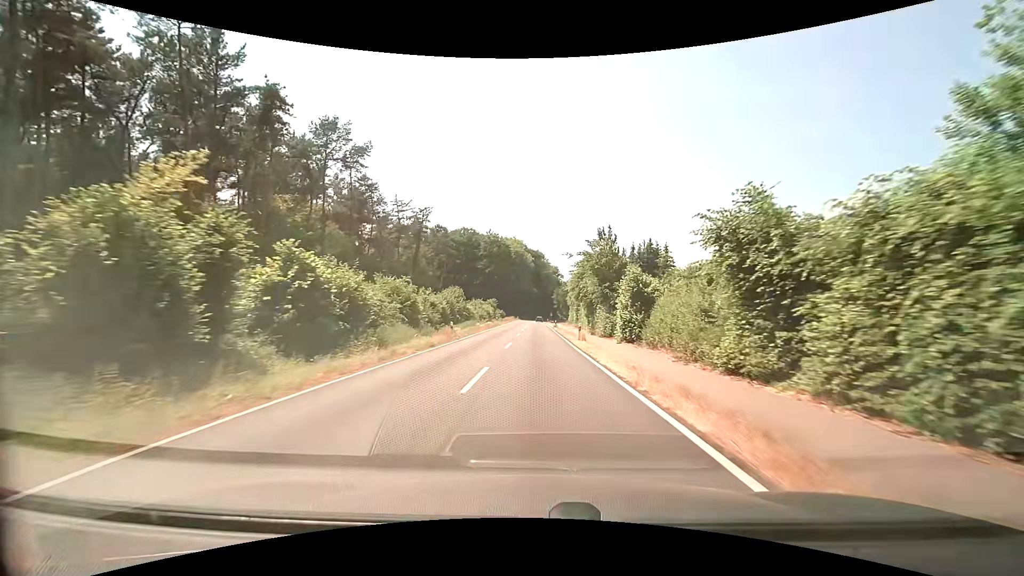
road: secondary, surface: asphalt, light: Day
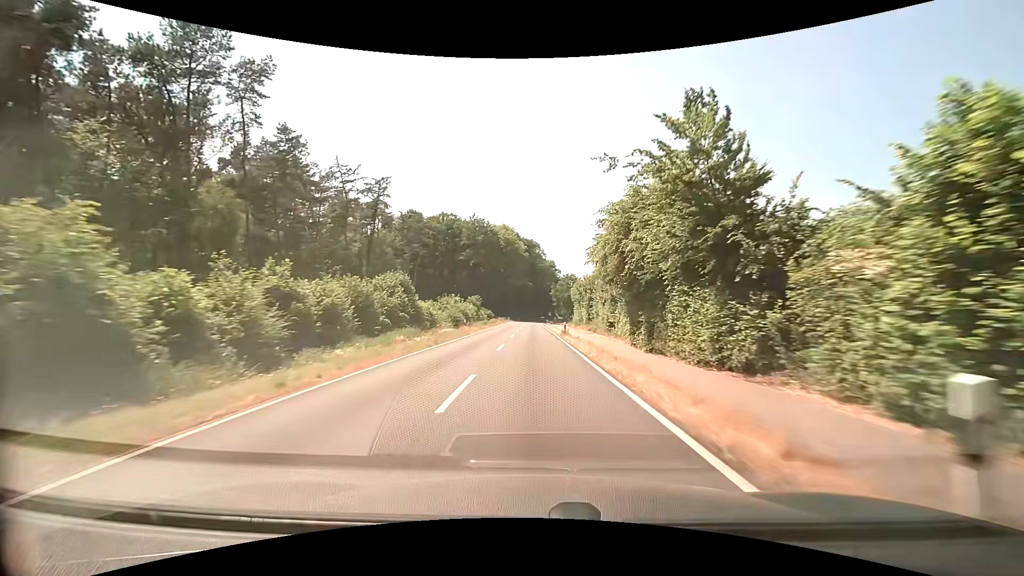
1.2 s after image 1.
(0.0, +25.7) m; 0°
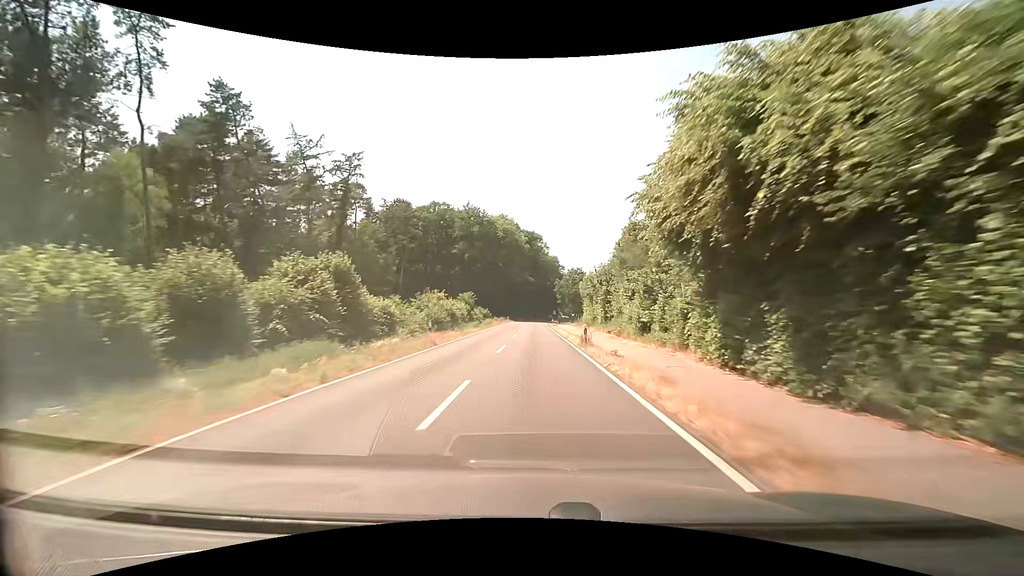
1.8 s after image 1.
(0.0, +13.1) m; 0°
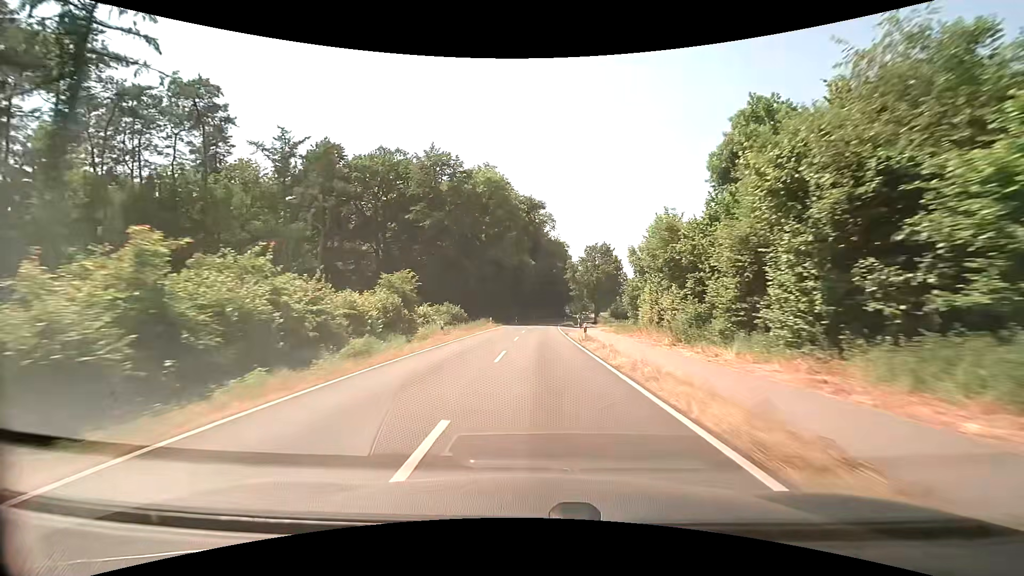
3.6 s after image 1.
(-0.4, +39.8) m; -1°
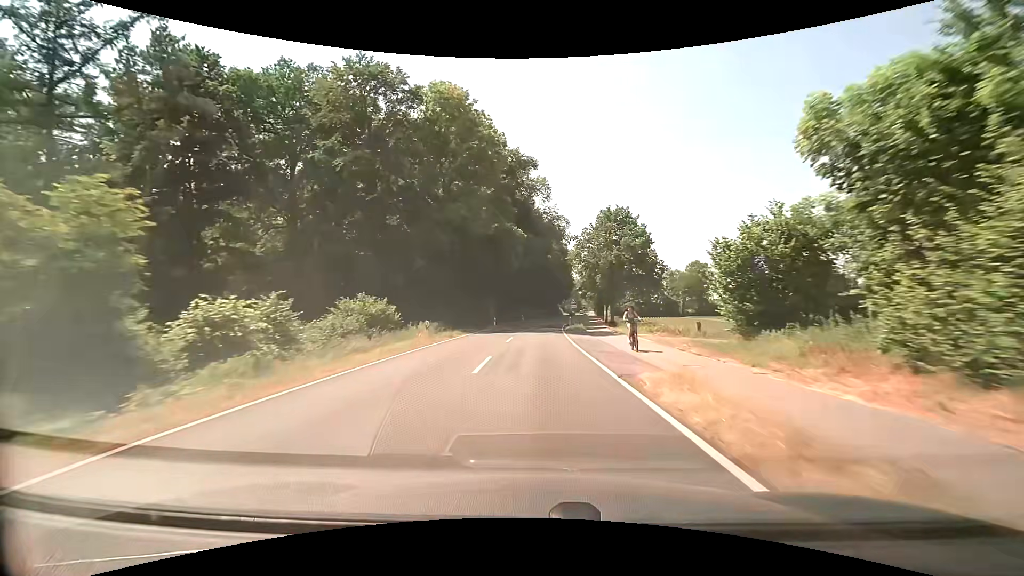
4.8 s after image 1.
(+0.3, +26.9) m; +1°
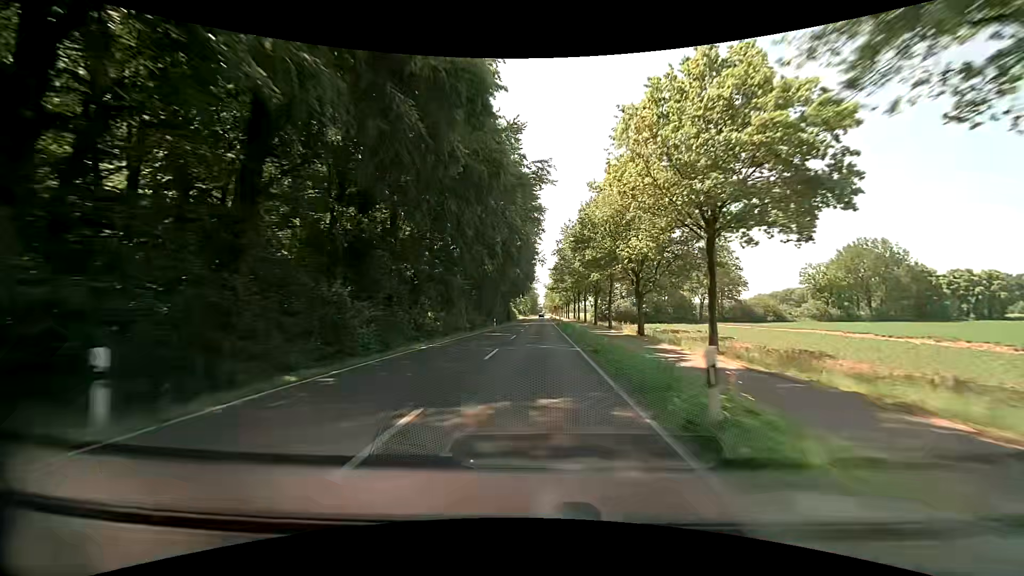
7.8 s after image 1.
(+2.9, +68.3) m; +6°
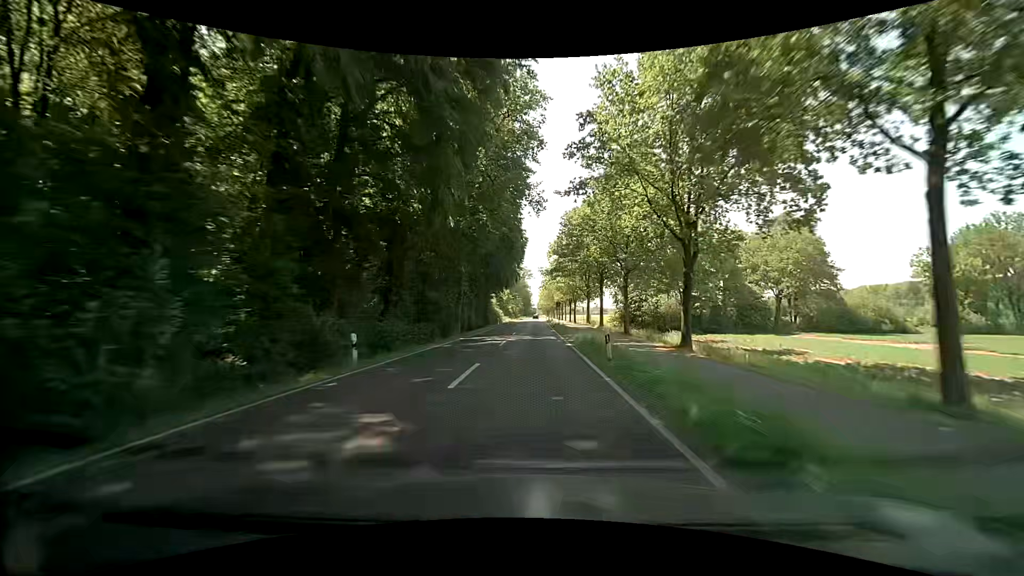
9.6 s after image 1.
(+0.1, +41.7) m; 0°
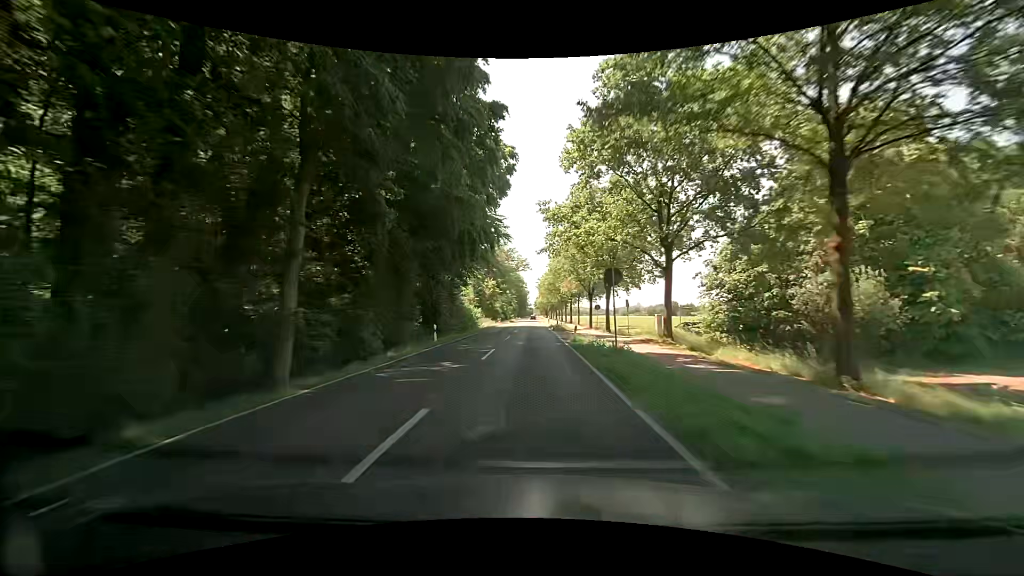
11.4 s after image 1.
(+0.3, +42.1) m; 0°
(0, +10) (0, +20) (0, +30) (0, +40) (0, +50) (0, +60) (0, +70) (0, +80) (0, +90) (+1, +100) m
